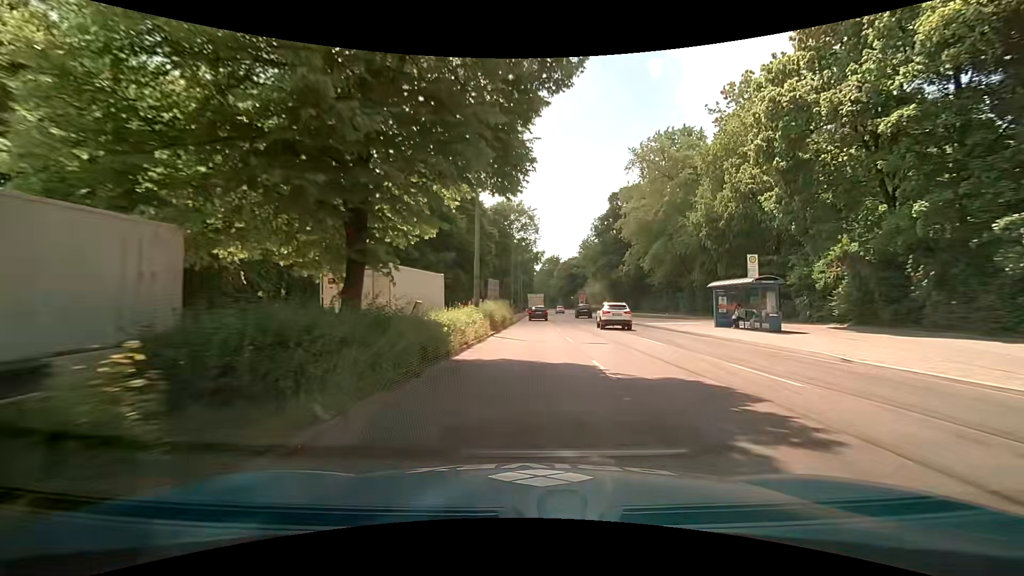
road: secondary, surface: asphalt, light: Day
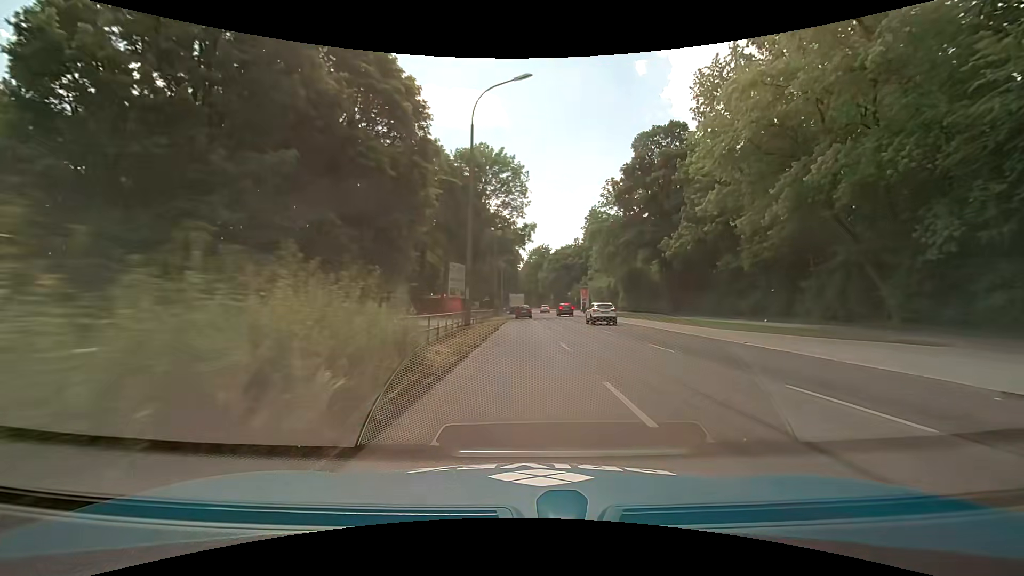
(+0.8, +30.6) m; +2°
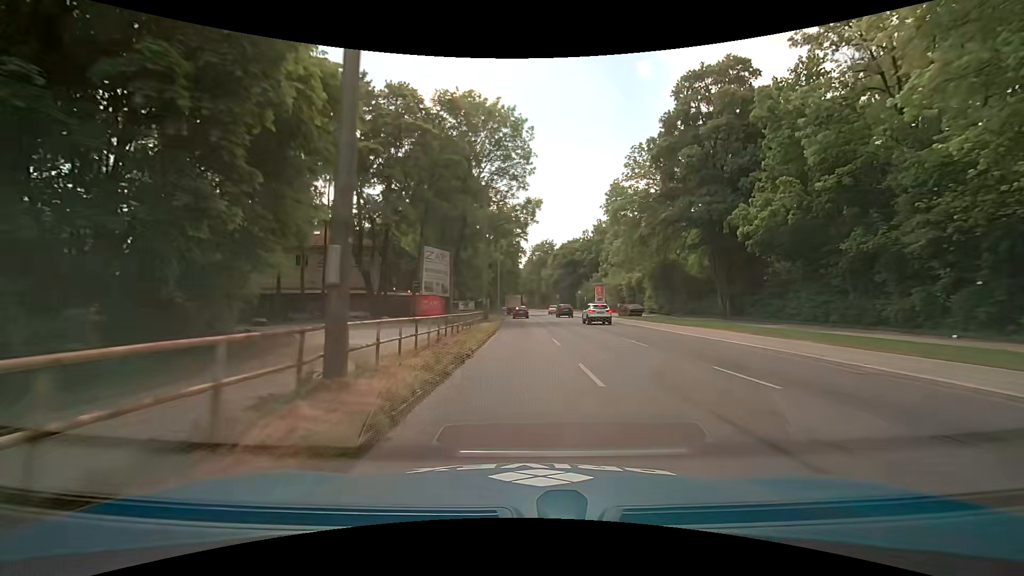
(0.0, +15.3) m; 0°
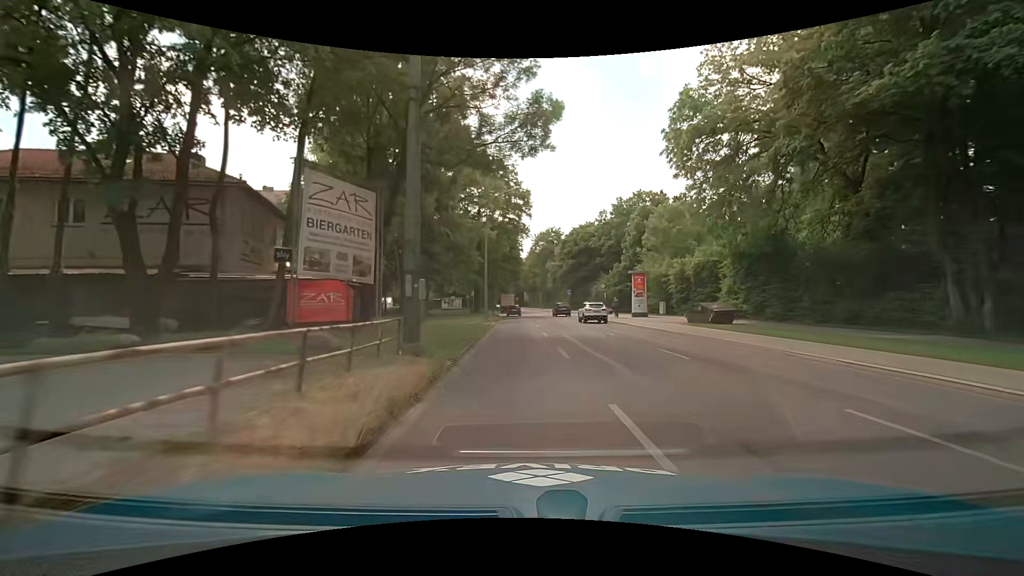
(0.0, +23.0) m; 0°
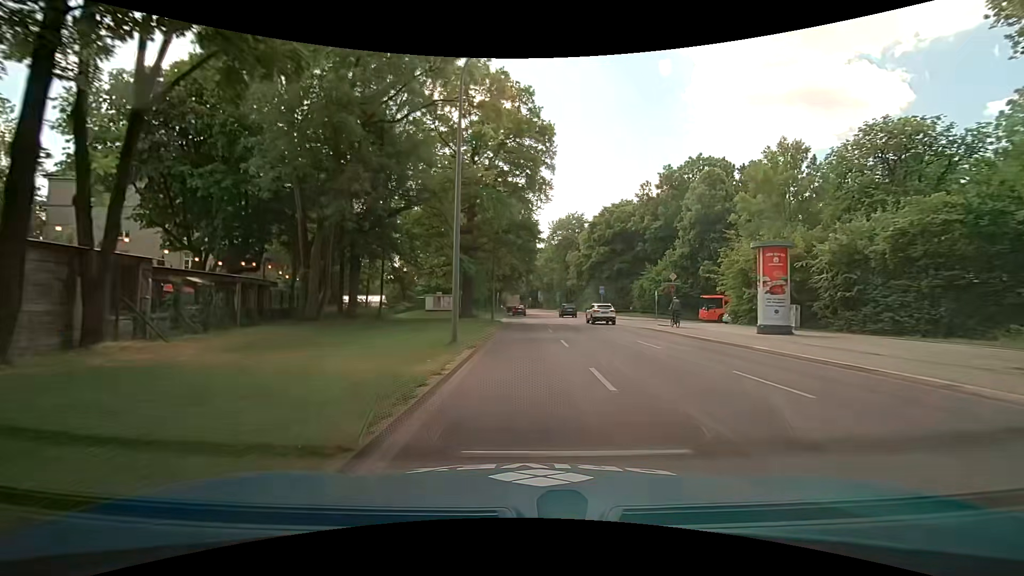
(-0.5, +23.0) m; -2°
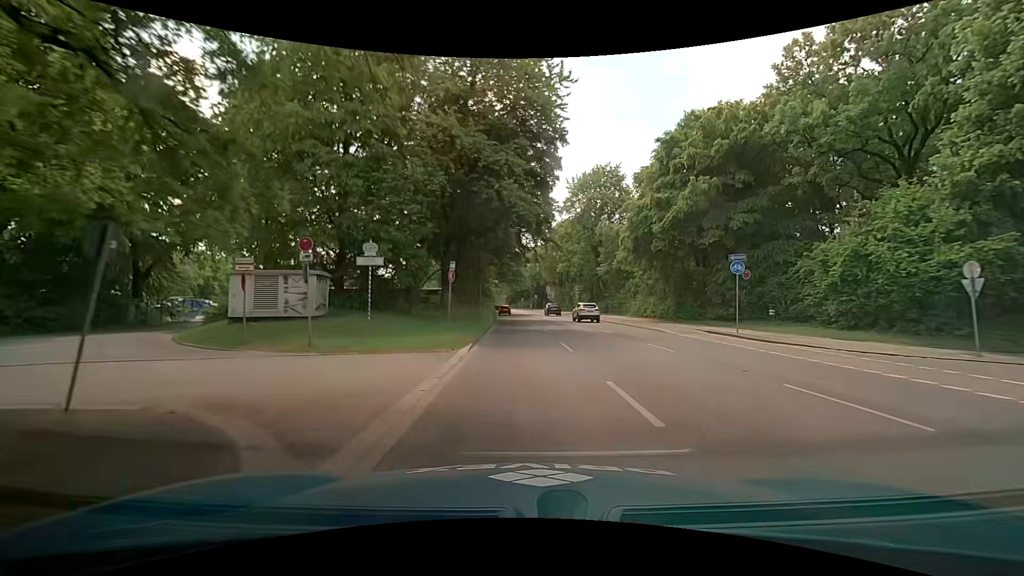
(+0.3, +38.2) m; 0°
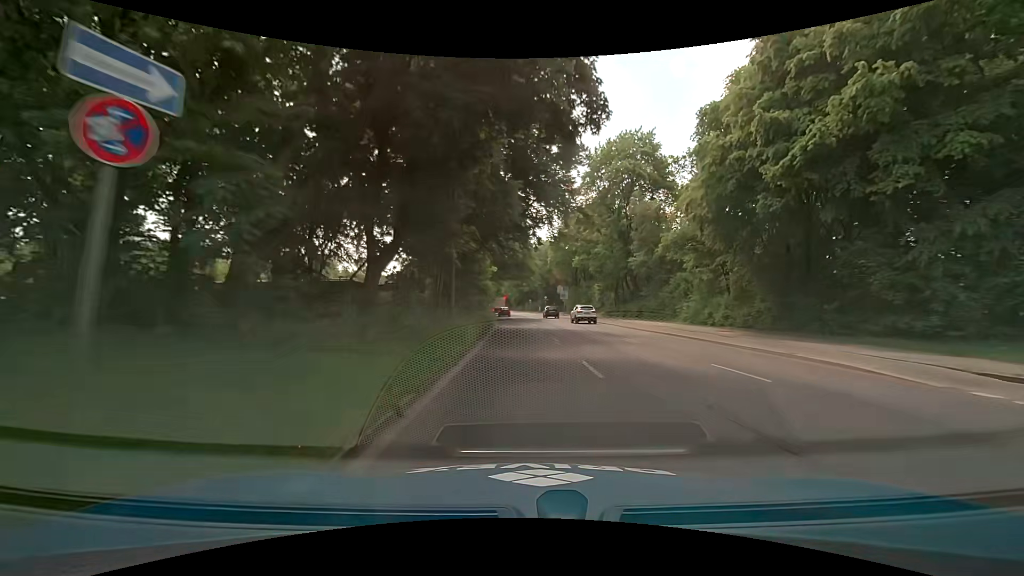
(-0.1, +15.2) m; -1°
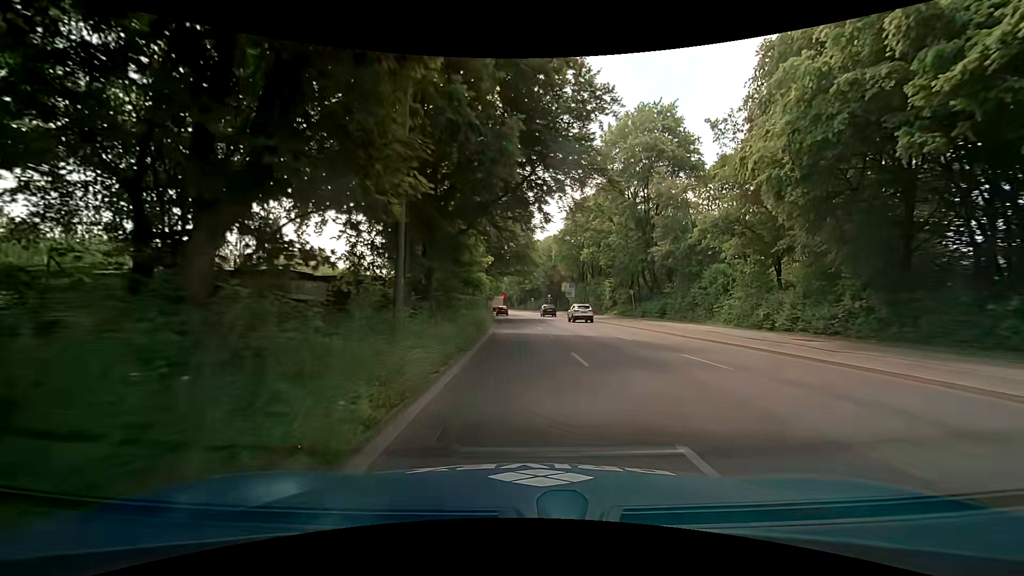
(0.0, +7.6) m; 0°
(0, +10) (0, +20) (0, +30) (-1, +40) (-1, +50) (-2, +60) (-3, +70) (-3, +80) (-4, +90) (-5, +100) m
